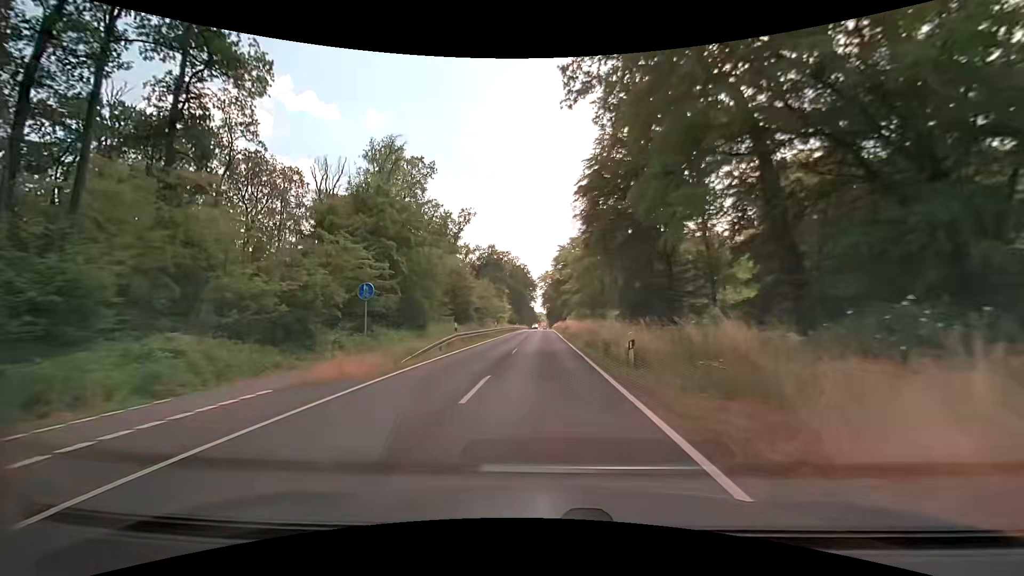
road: secondary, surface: asphalt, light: Day
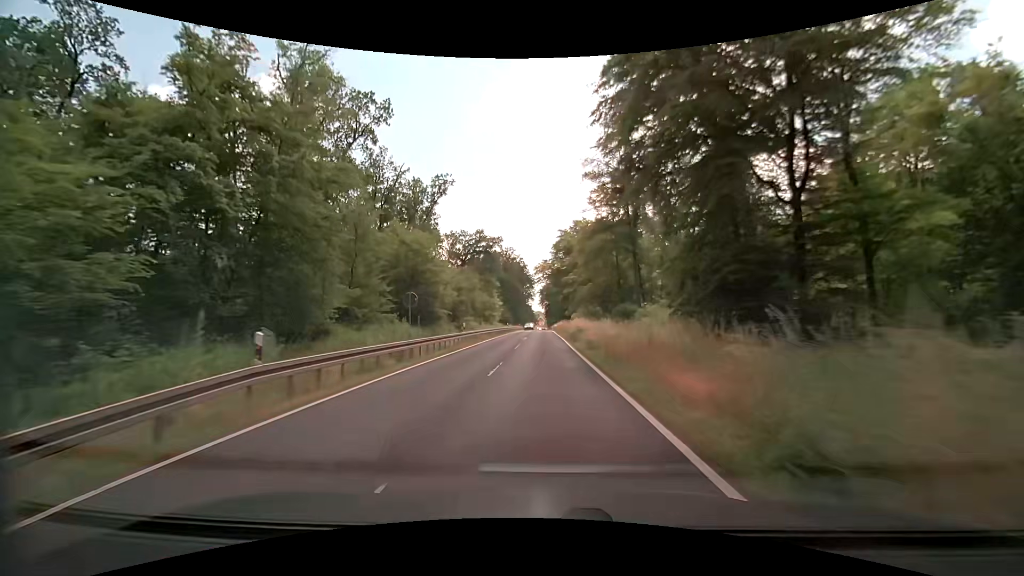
(+0.1, +19.8) m; 0°
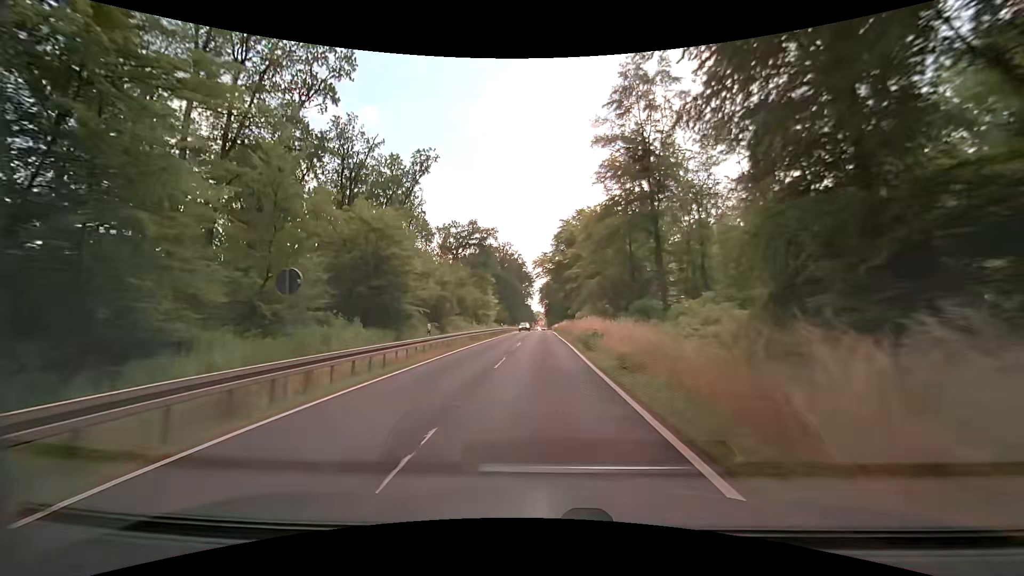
(0.0, +9.9) m; 0°
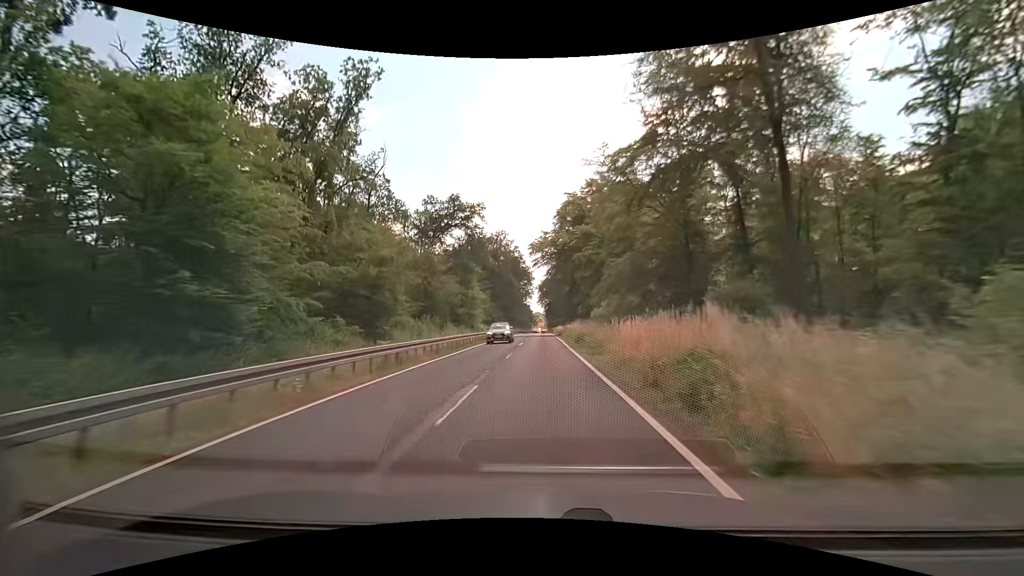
(0.0, +19.9) m; +1°
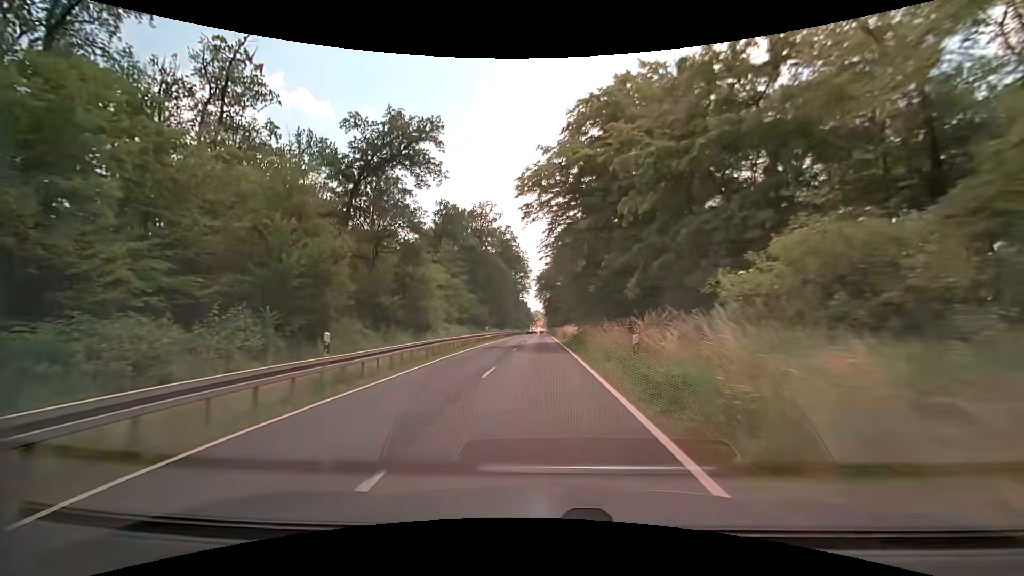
(-0.1, +30.0) m; 0°
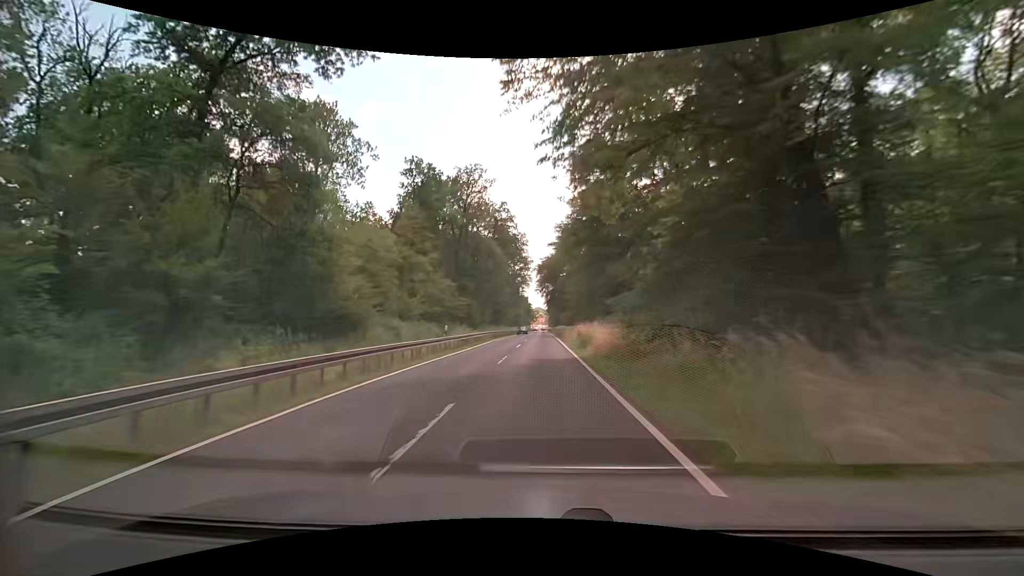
(0.0, +20.1) m; 0°
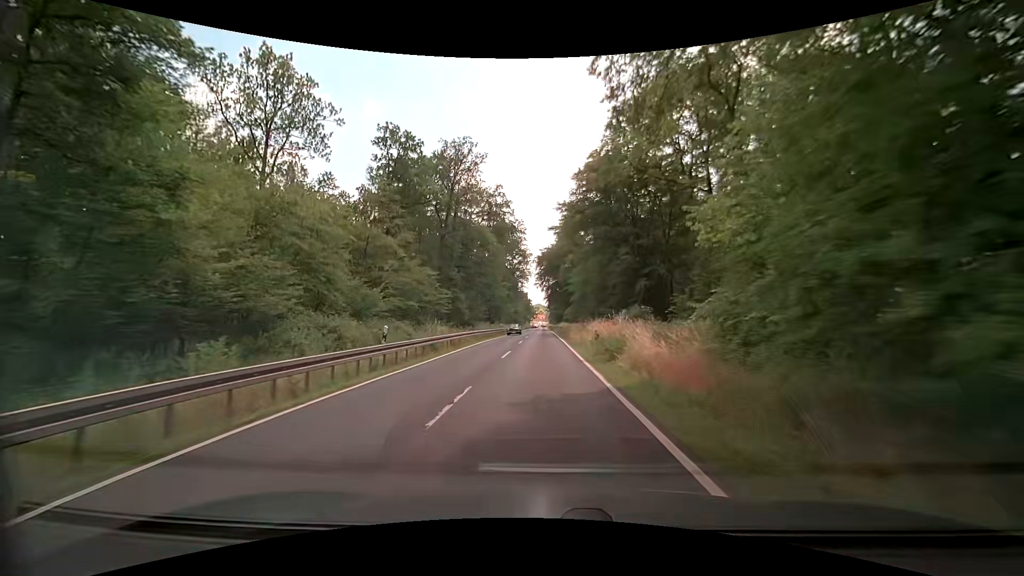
(0.0, +10.1) m; 0°
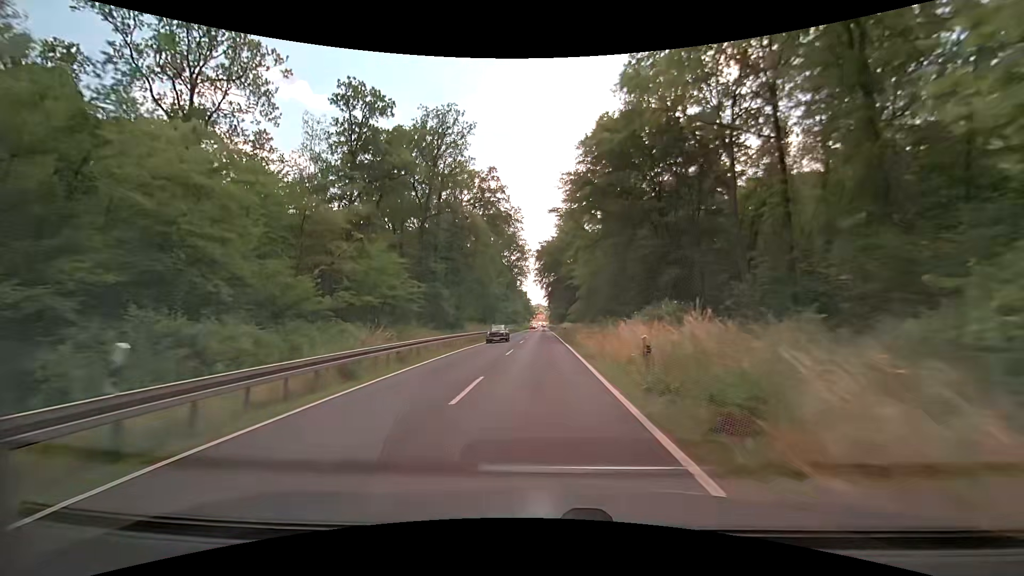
(0.0, +10.2) m; 0°
(0, +10) (0, +20) (0, +30) (0, +40) (0, +50) (0, +60) (0, +70) (0, +80) (0, +90) (0, +100) m
